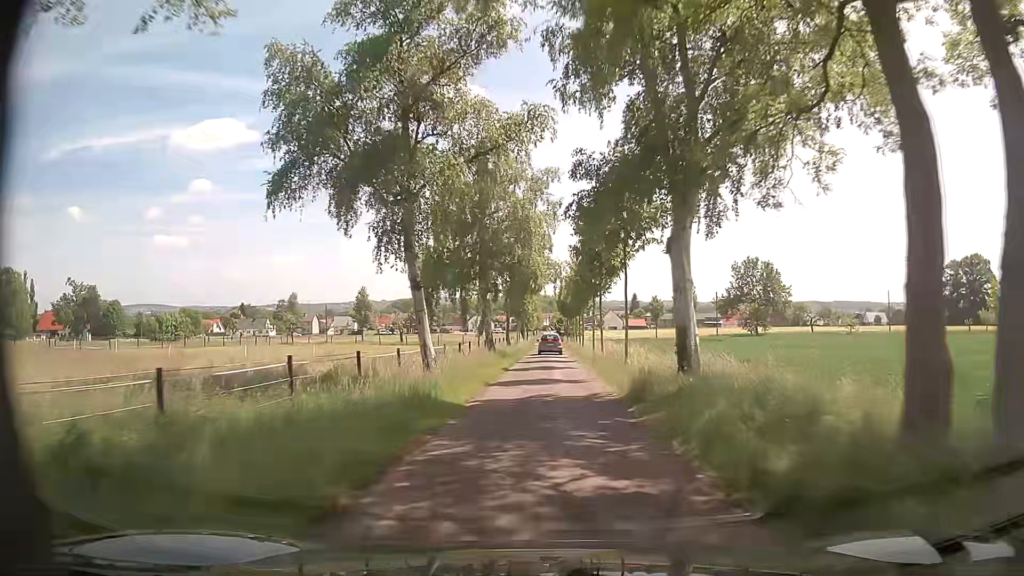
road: residential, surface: asphalt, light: Day
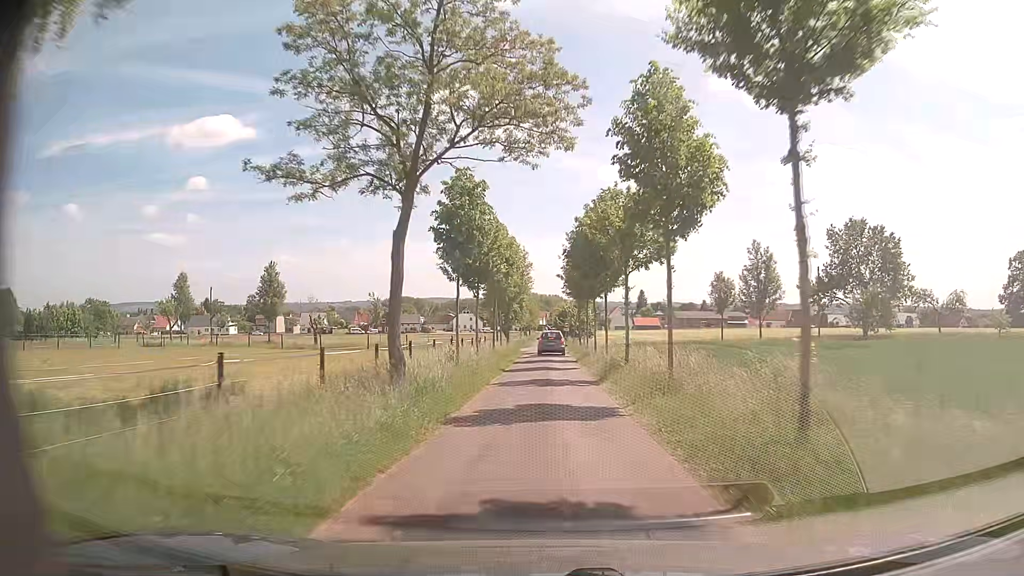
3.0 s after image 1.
(0.0, +39.8) m; +1°
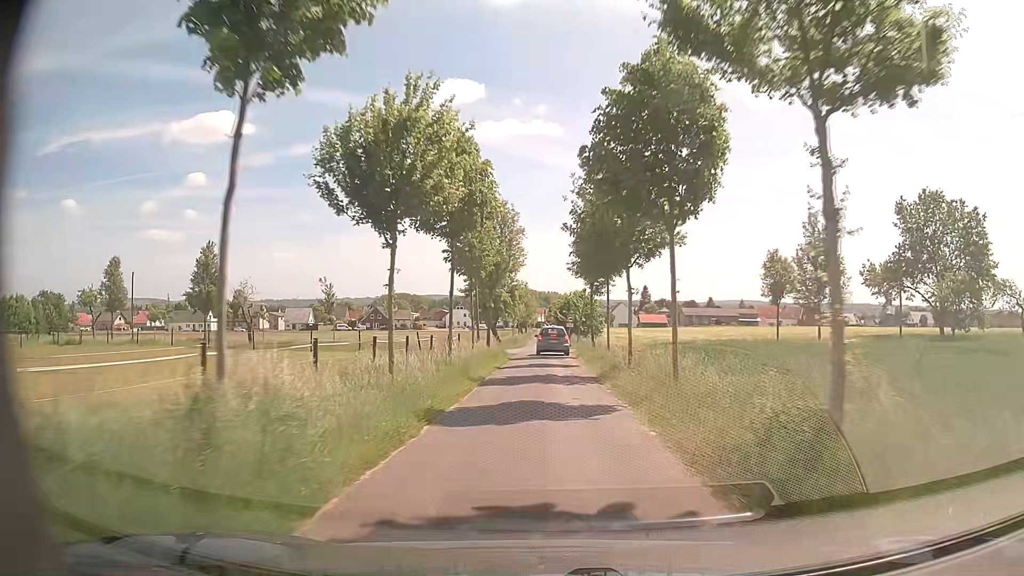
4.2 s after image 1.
(-0.1, +15.7) m; -1°
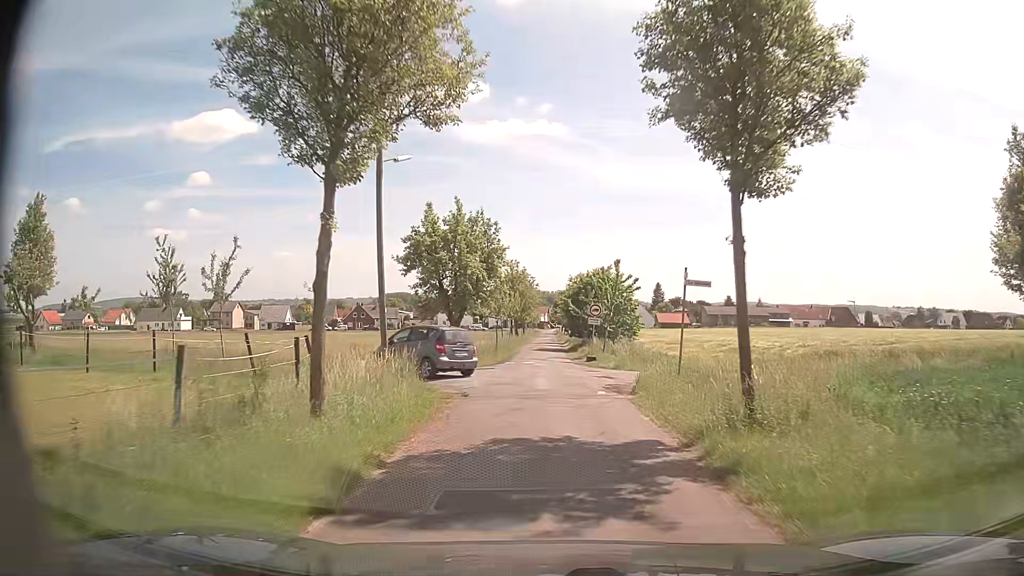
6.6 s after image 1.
(+0.1, +26.5) m; 0°
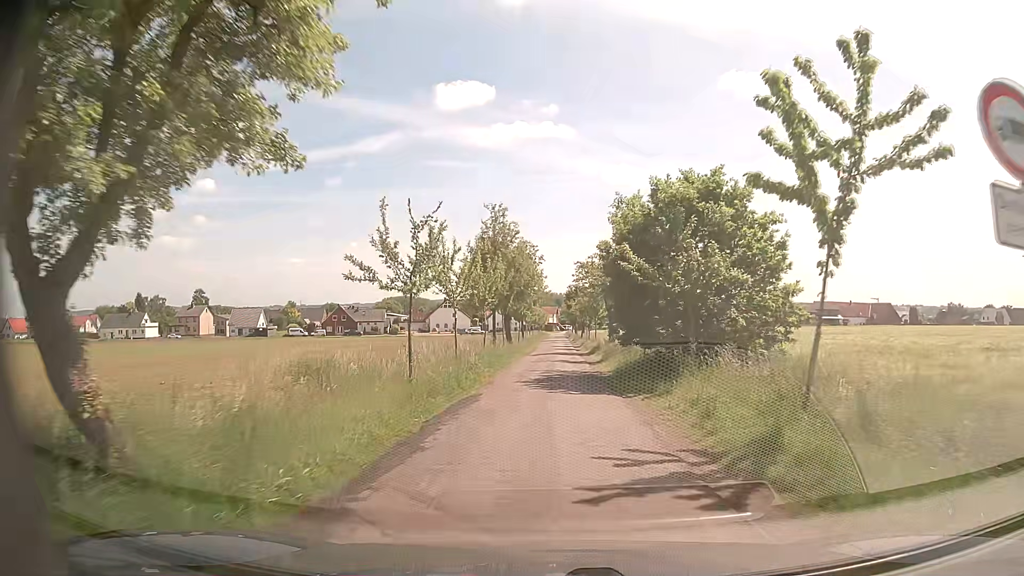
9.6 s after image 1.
(-0.4, +29.8) m; -1°
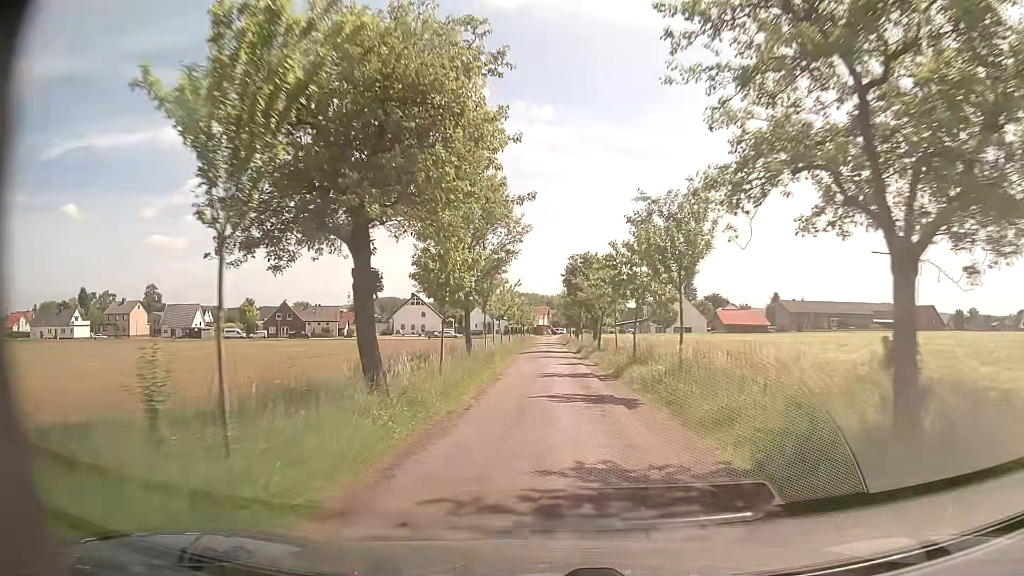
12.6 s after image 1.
(+0.1, +35.5) m; +1°
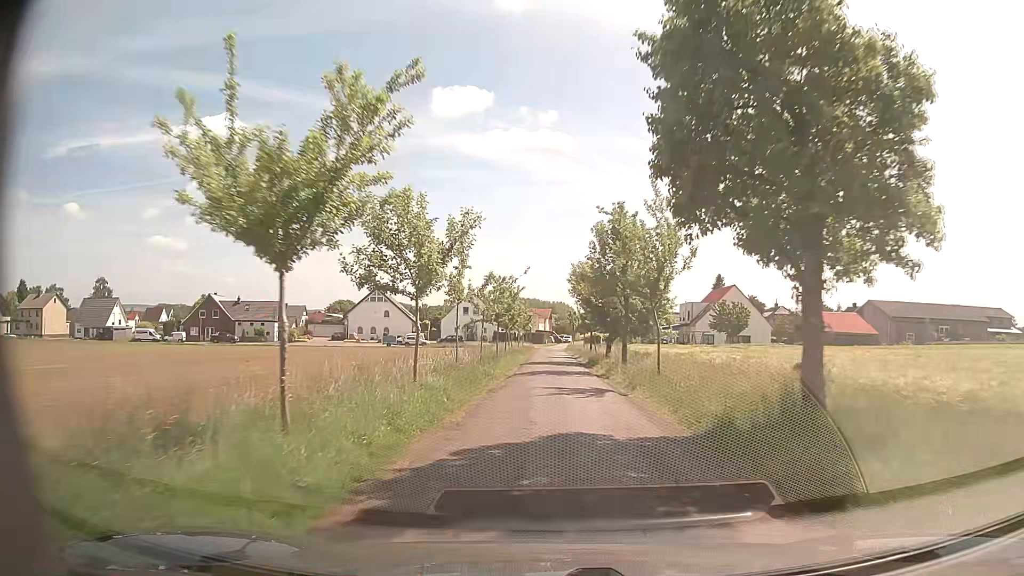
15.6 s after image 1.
(-0.4, +38.6) m; -1°
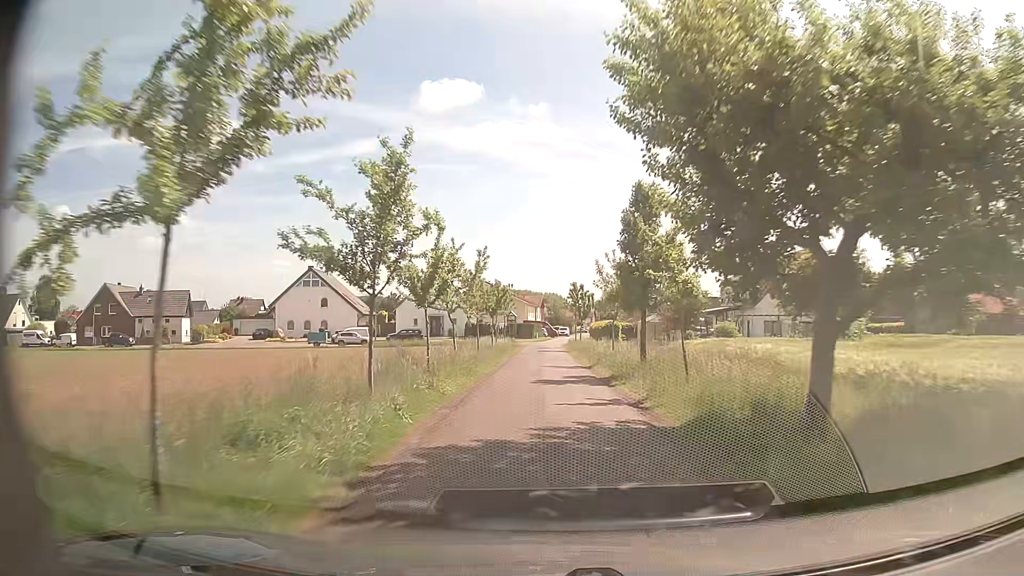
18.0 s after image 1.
(+0.3, +30.9) m; +1°
